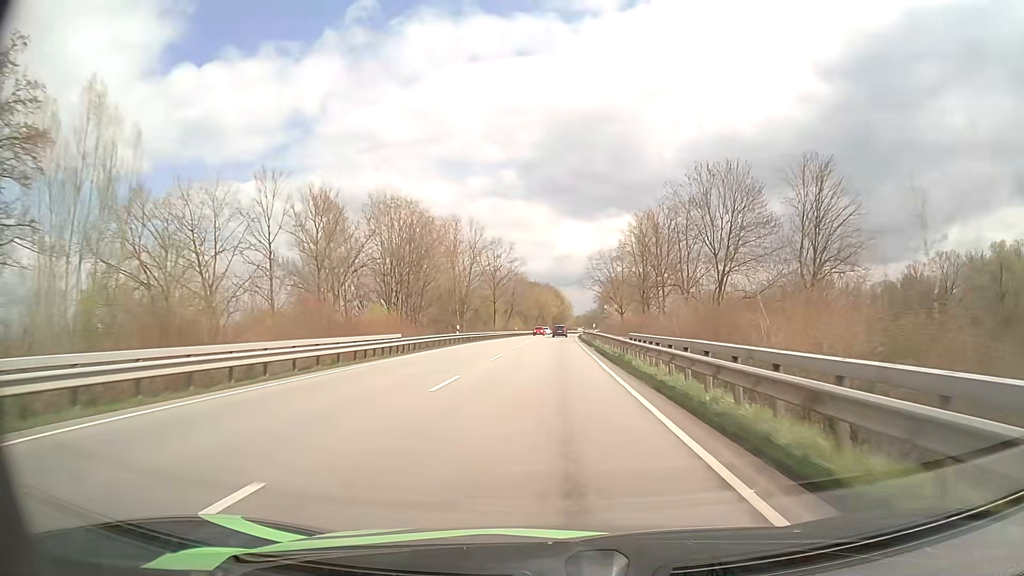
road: primary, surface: asphalt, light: Day
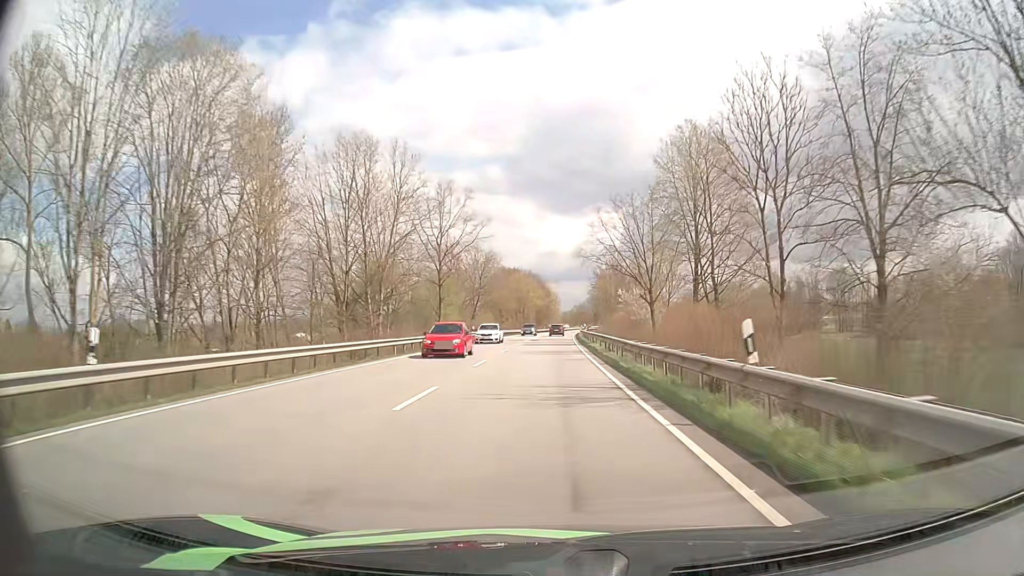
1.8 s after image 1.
(+0.5, +40.0) m; +1°
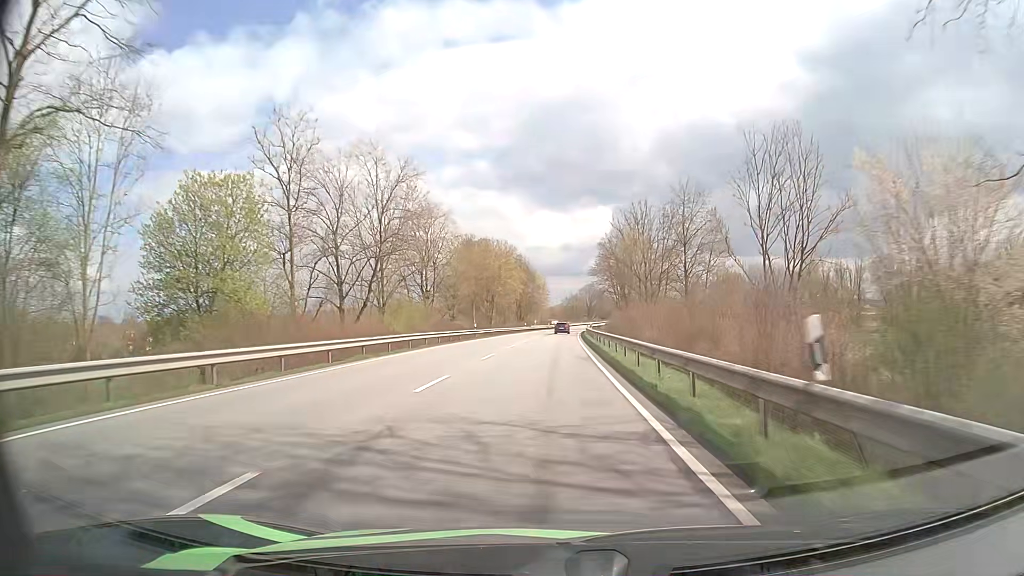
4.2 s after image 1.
(+0.7, +53.7) m; +1°
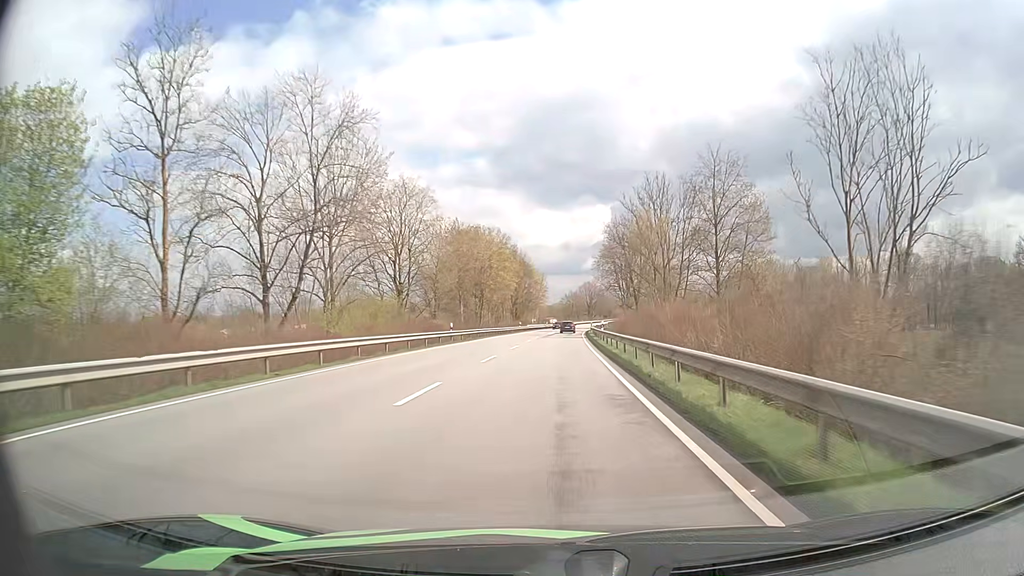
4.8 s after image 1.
(0.0, +13.5) m; 0°
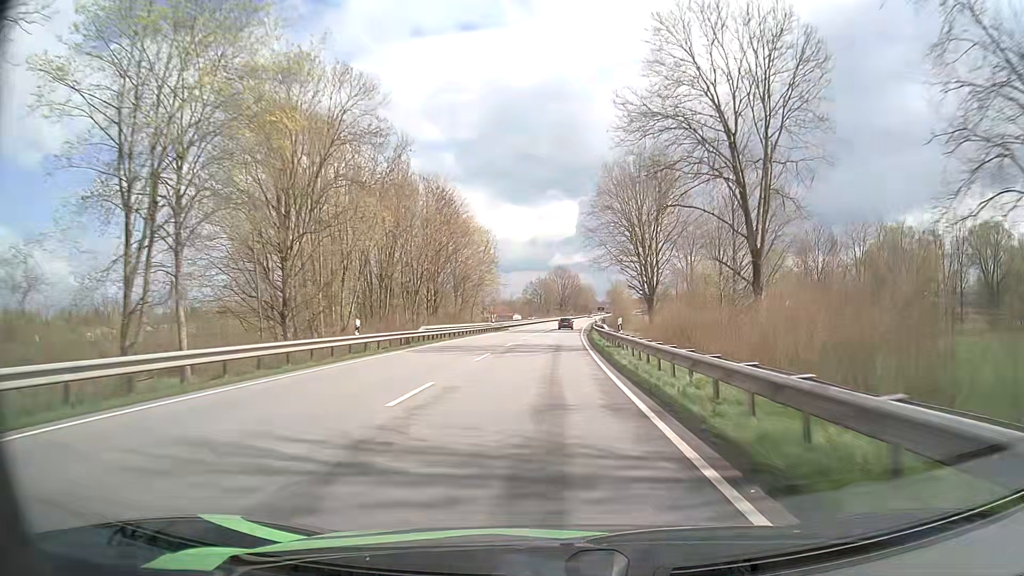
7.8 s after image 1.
(+2.2, +67.6) m; +3°
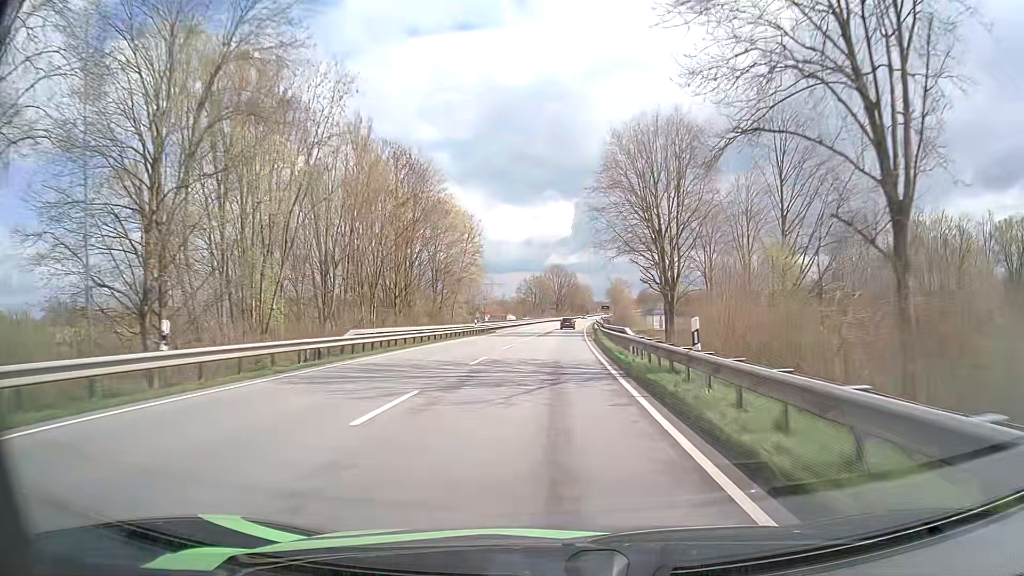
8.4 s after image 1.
(+0.1, +13.3) m; +1°
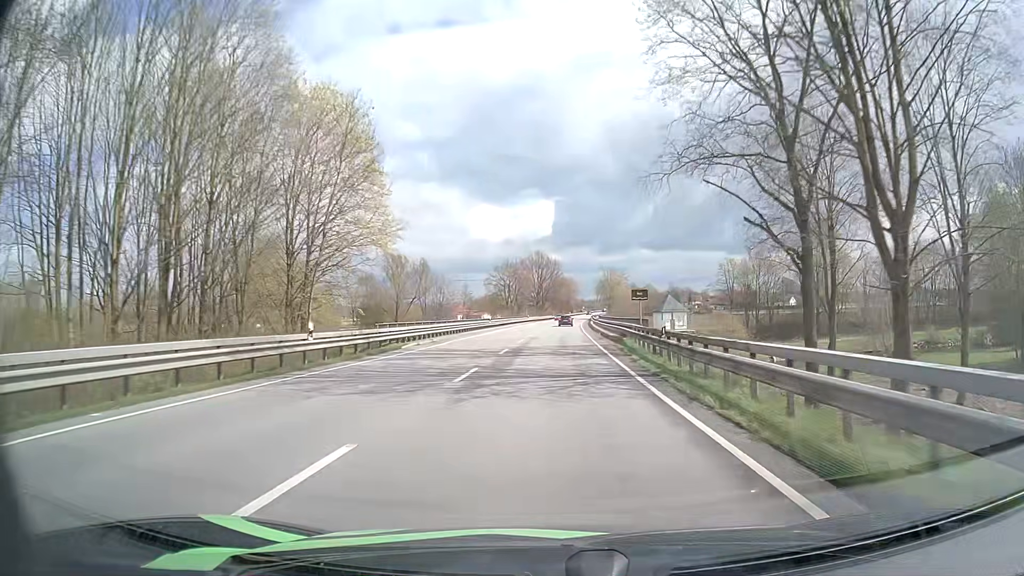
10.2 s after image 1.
(+0.4, +38.6) m; +2°
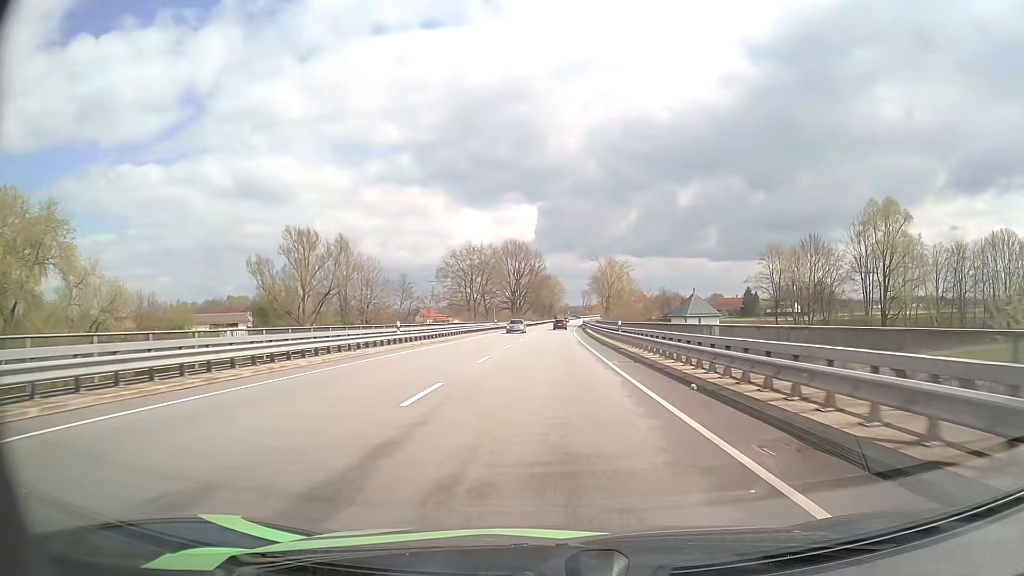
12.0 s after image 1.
(+0.6, +37.4) m; +2°
(0, +10) (0, +20) (0, +30) (0, +40) (0, +50) (+1, +60) (+1, +70) (+1, +80) (+1, +90) (+2, +100) m
